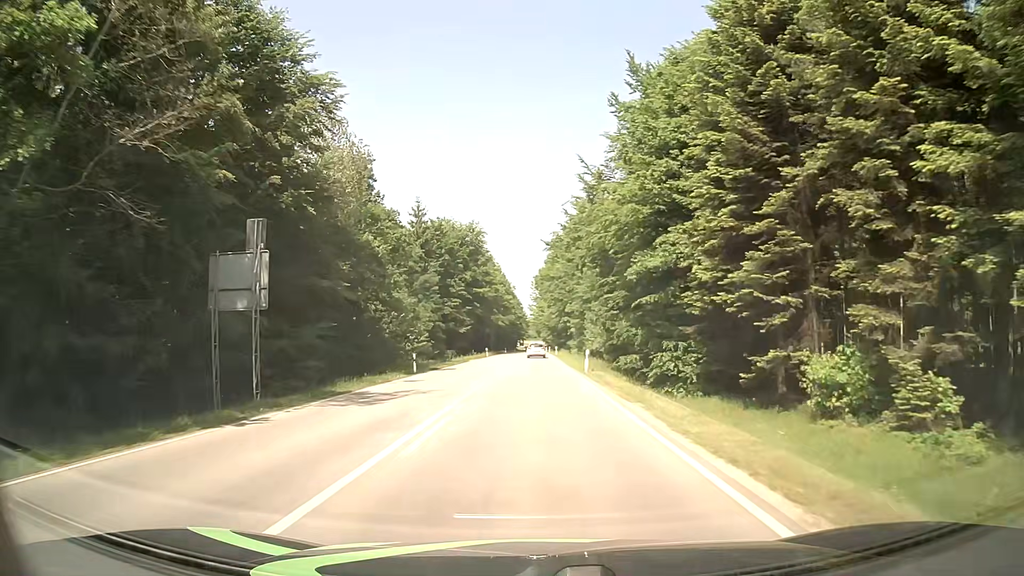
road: secondary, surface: asphalt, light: Day
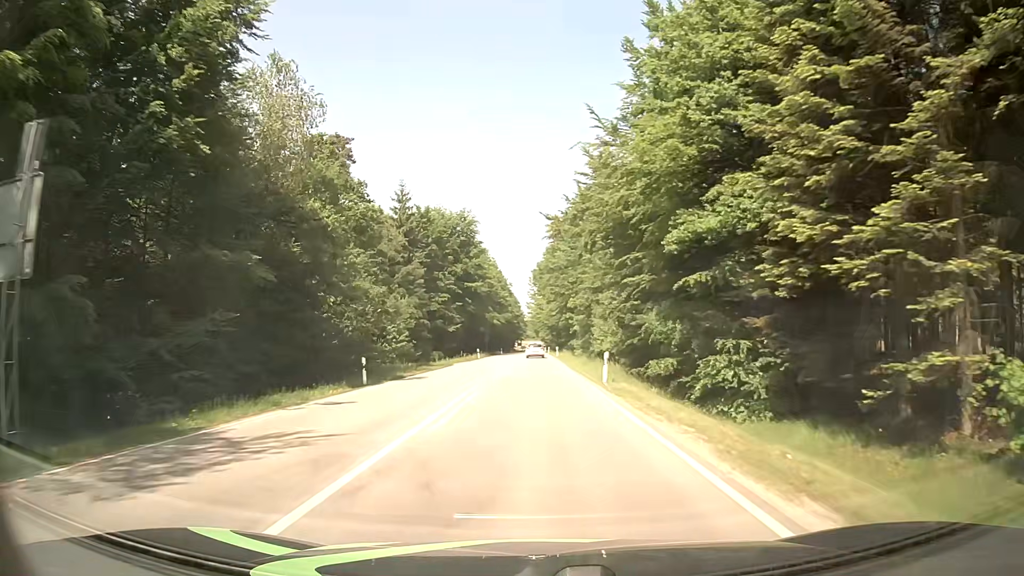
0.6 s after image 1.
(0.0, +10.2) m; 0°
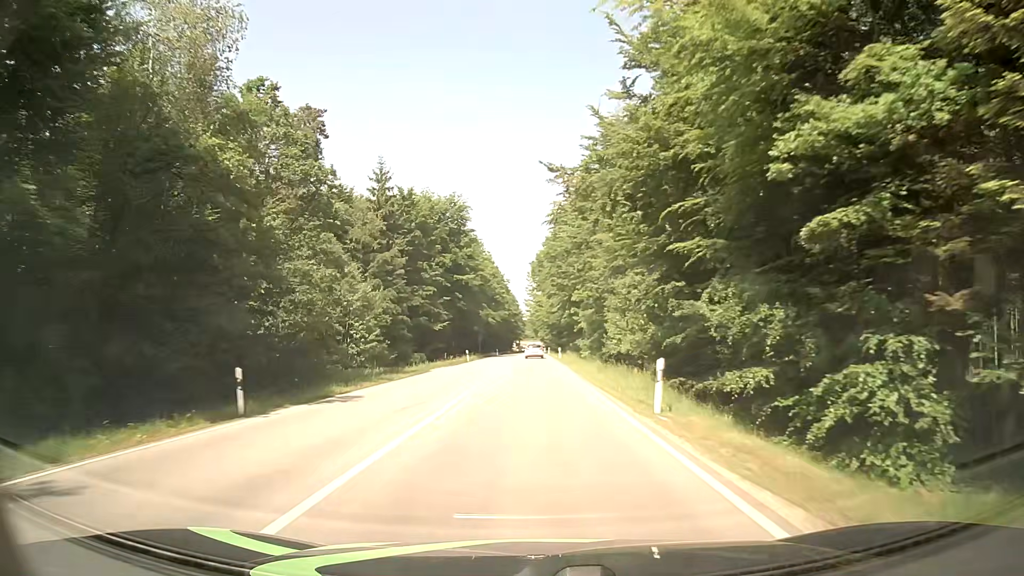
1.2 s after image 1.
(0.0, +11.0) m; 0°
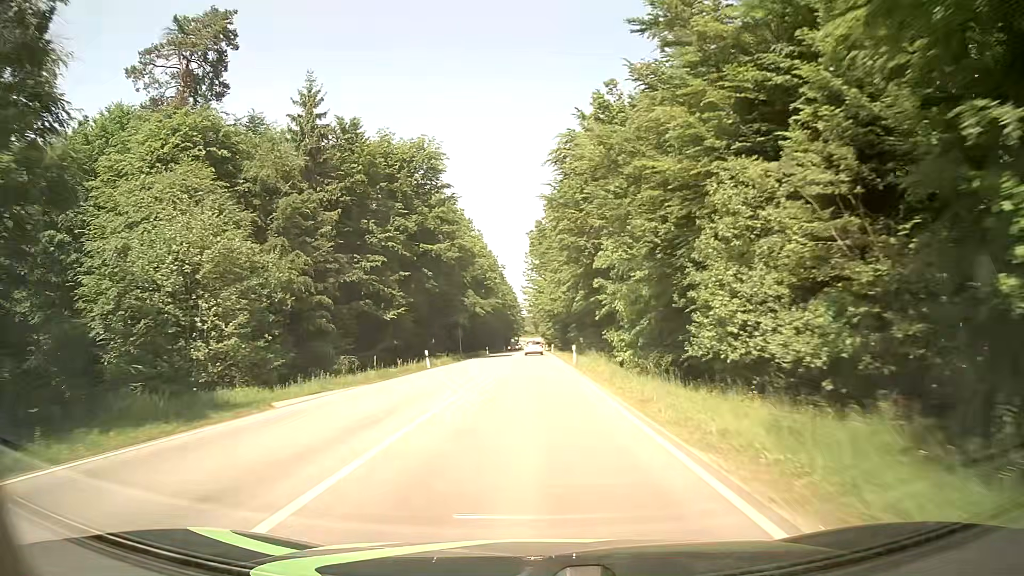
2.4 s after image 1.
(0.0, +24.1) m; 0°
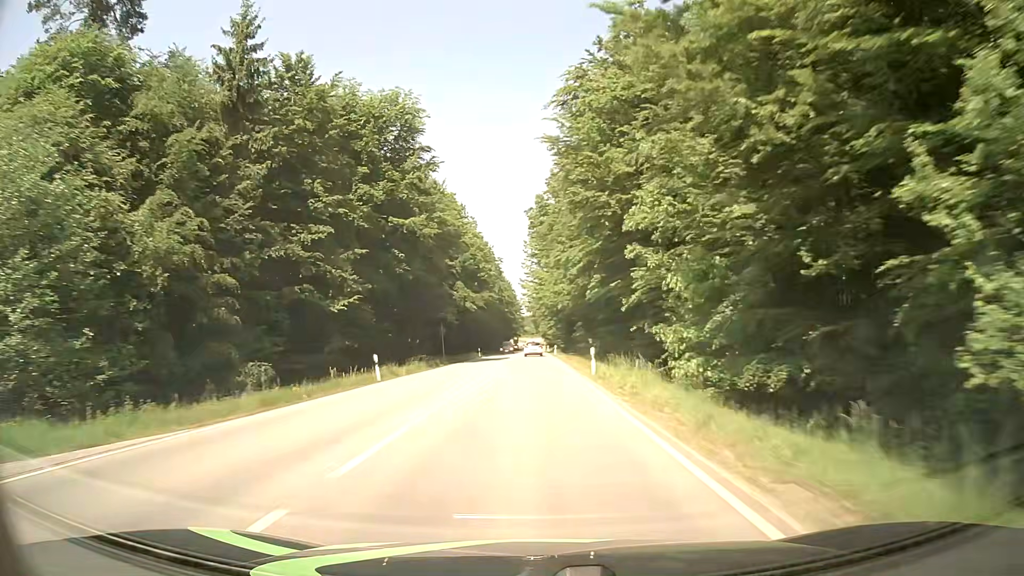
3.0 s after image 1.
(0.0, +13.0) m; 0°
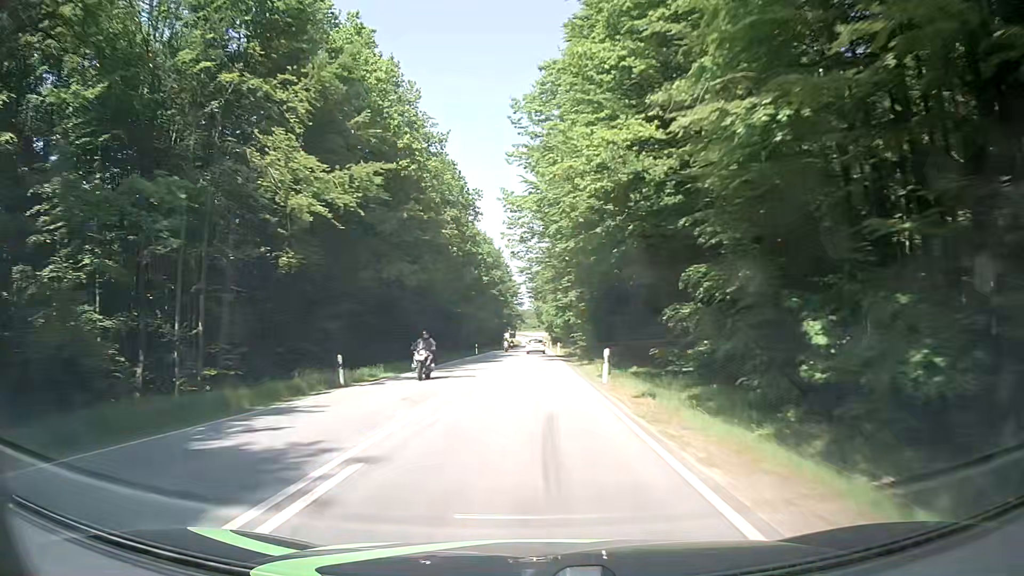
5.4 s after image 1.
(-0.2, +56.1) m; 0°
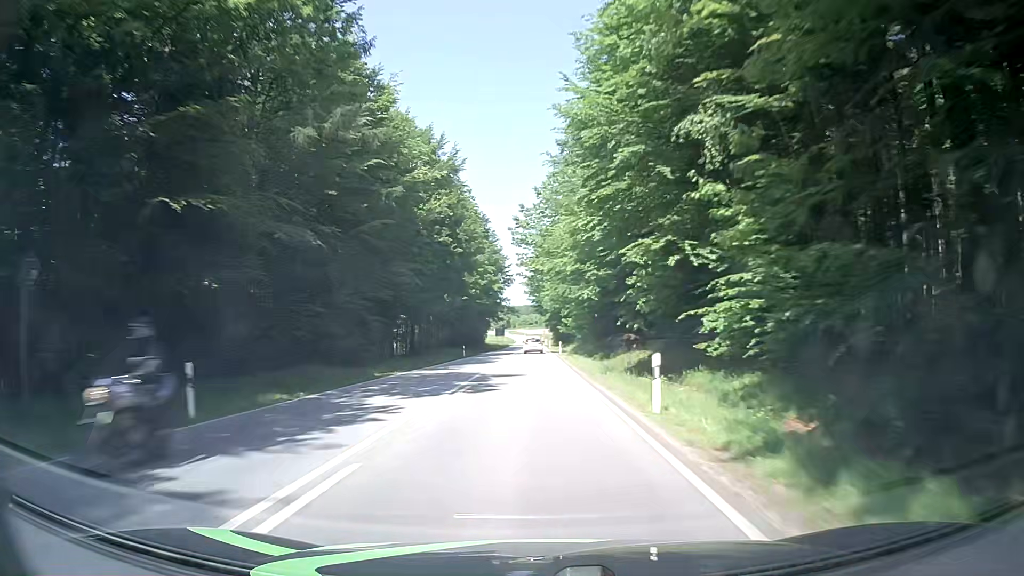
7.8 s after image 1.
(+0.3, +60.3) m; 0°
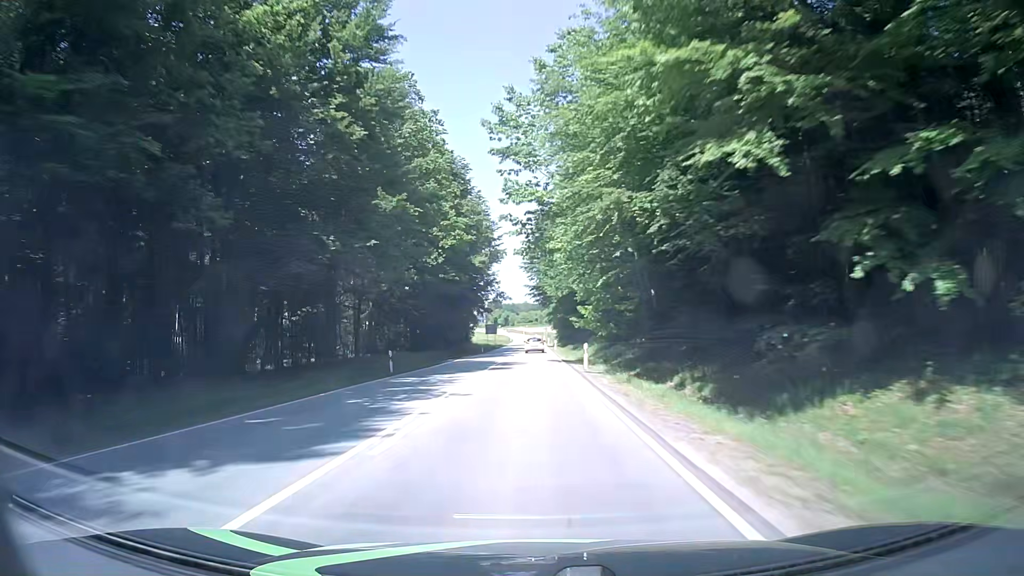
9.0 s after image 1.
(0.0, +31.1) m; 0°
(0, +10) (0, +20) (0, +30) (-1, +40) (-1, +50) (-1, +60) (-1, +70) (-1, +80) (-1, +90) (-1, +100) m
